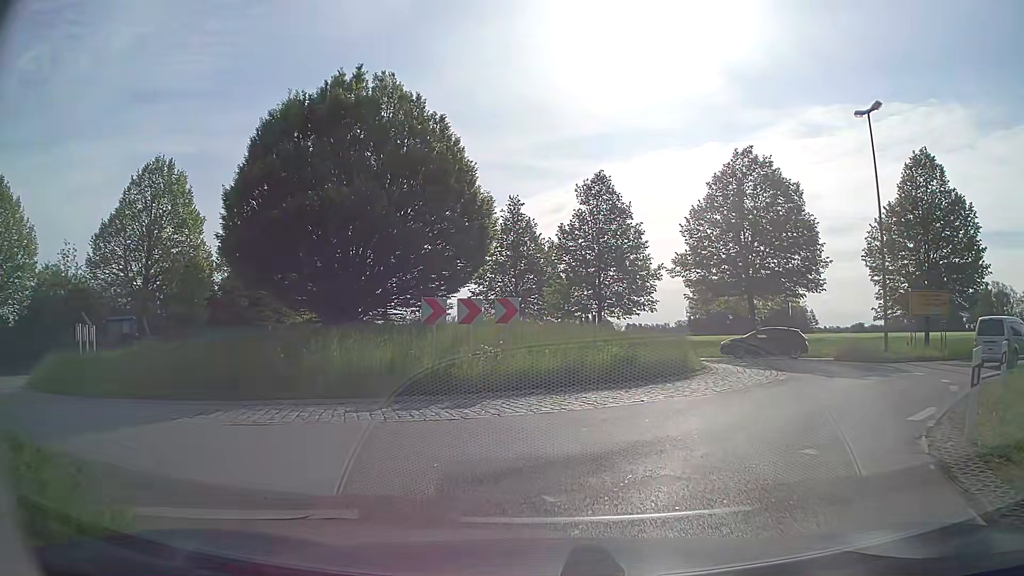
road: secondary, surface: asphalt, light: Day
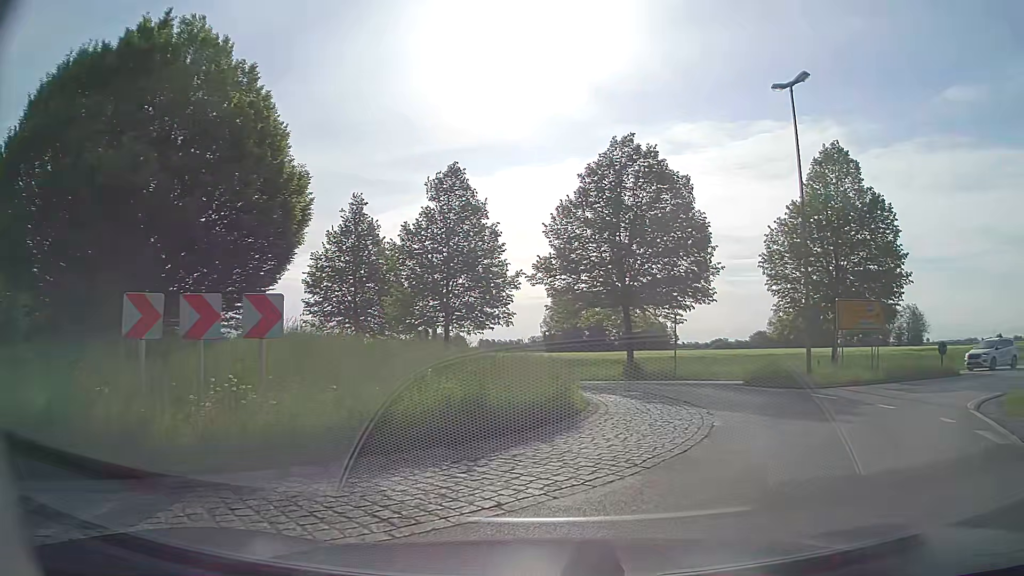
(+0.4, +5.9) m; +12°
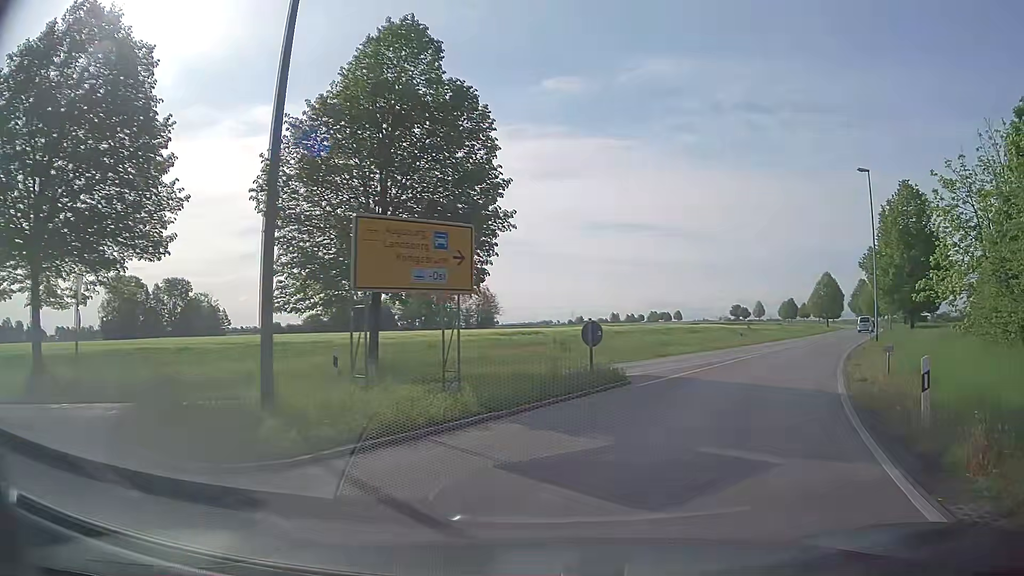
(+5.8, +13.8) m; +37°
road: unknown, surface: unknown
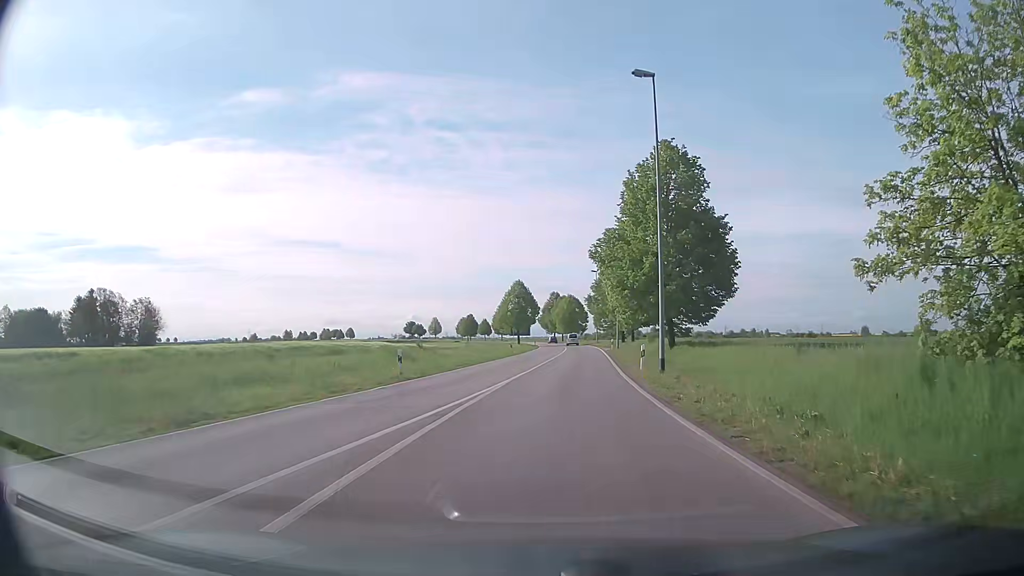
(+5.5, +19.0) m; +28°
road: secondary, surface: asphalt
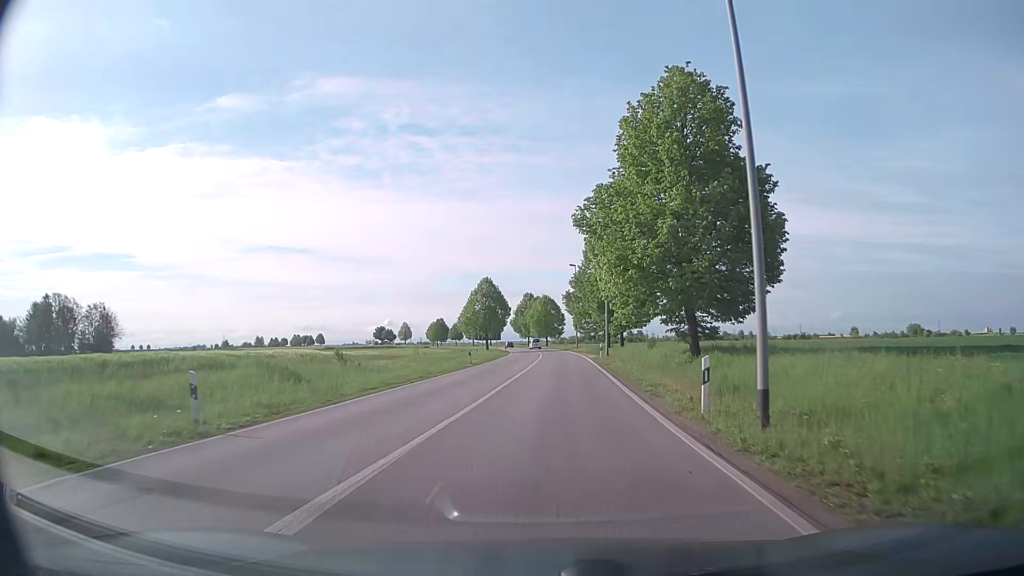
(+0.4, +13.3) m; +2°
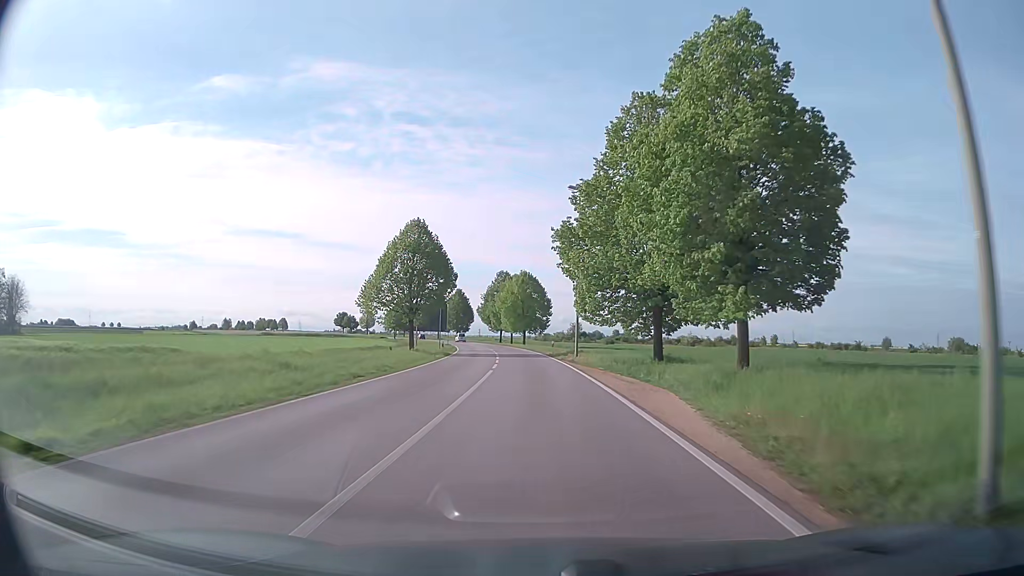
(+1.4, +42.9) m; +2°
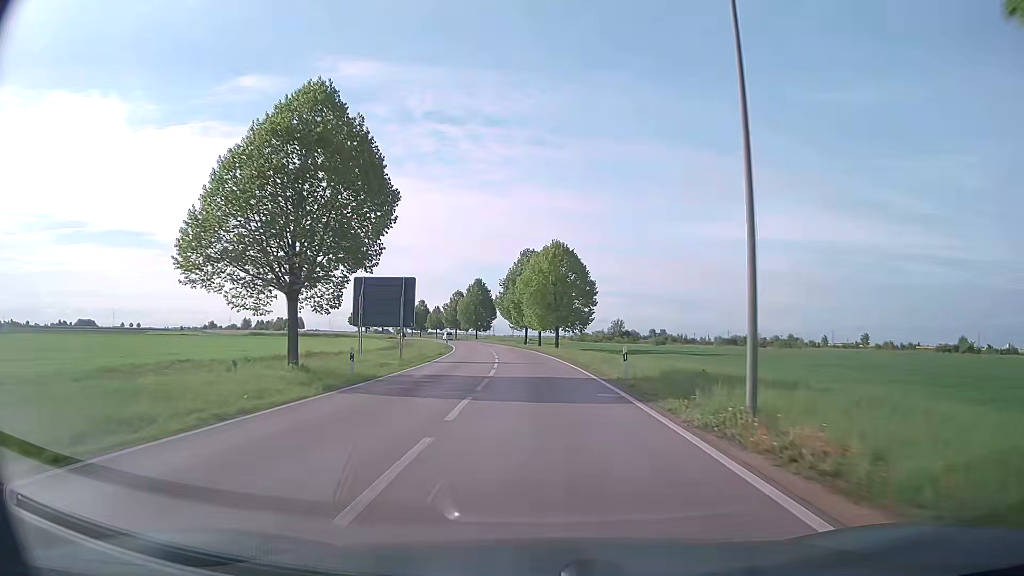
(-0.6, +30.9) m; -3°
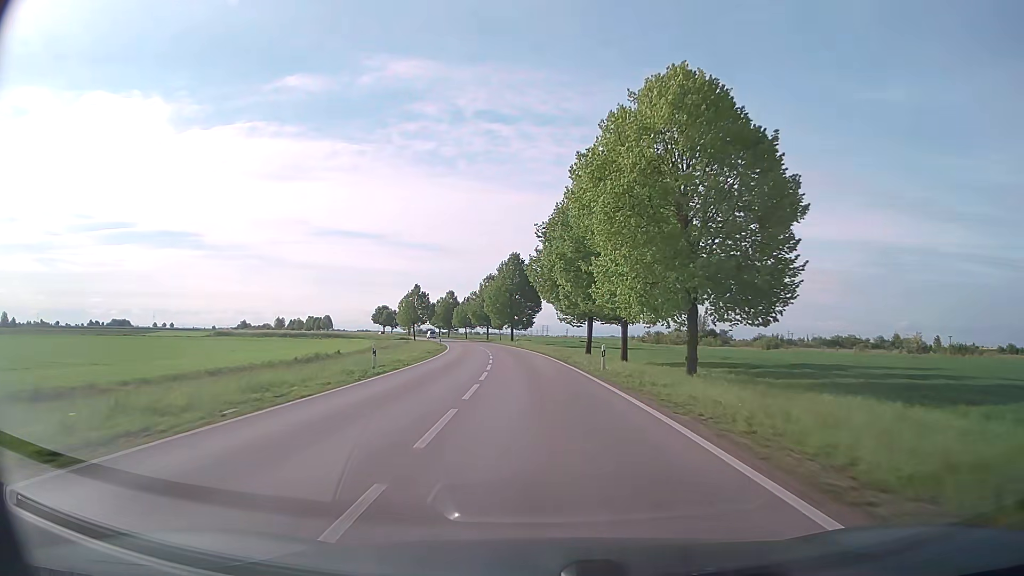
(-1.7, +45.6) m; -5°
(0, +10) (0, +20) (-1, +30) (-1, +40) (-2, +50) (-3, +60) (-5, +70) (-6, +80) (-8, +90) (-9, +99) m
